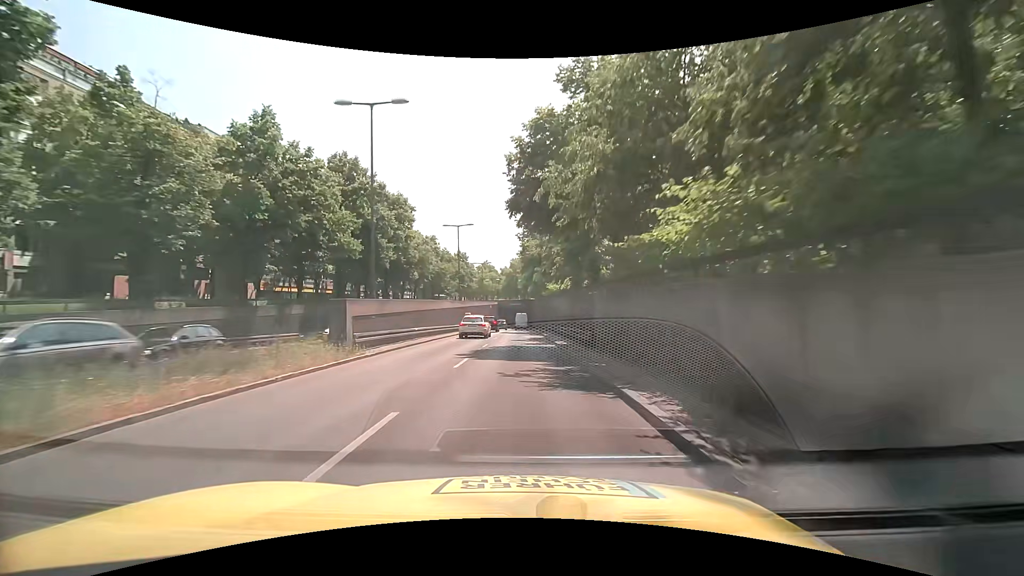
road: trunk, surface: asphalt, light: Day
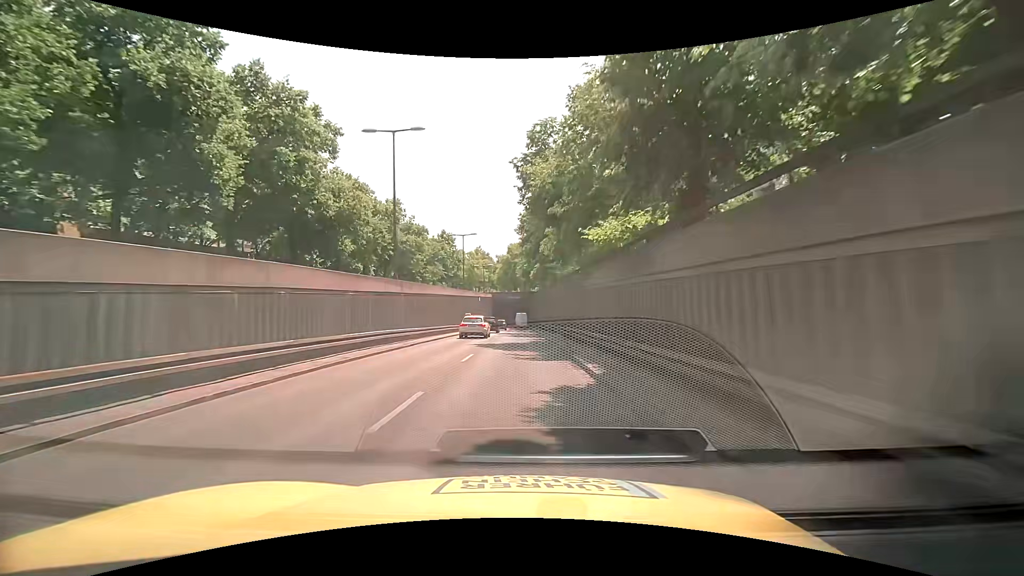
(+0.1, +25.1) m; -1°
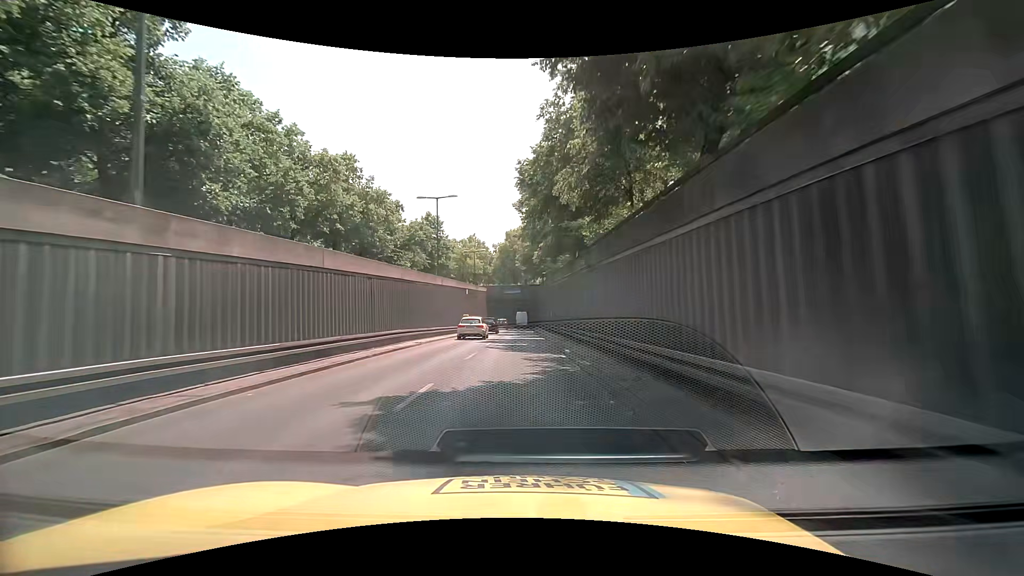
(+0.3, +16.7) m; +1°
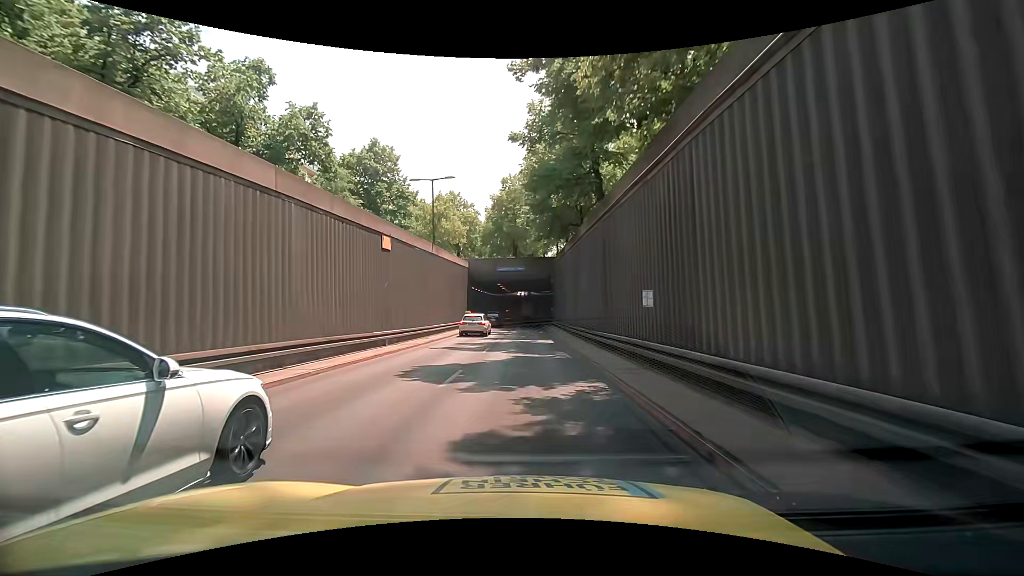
(-0.3, +33.4) m; -1°
